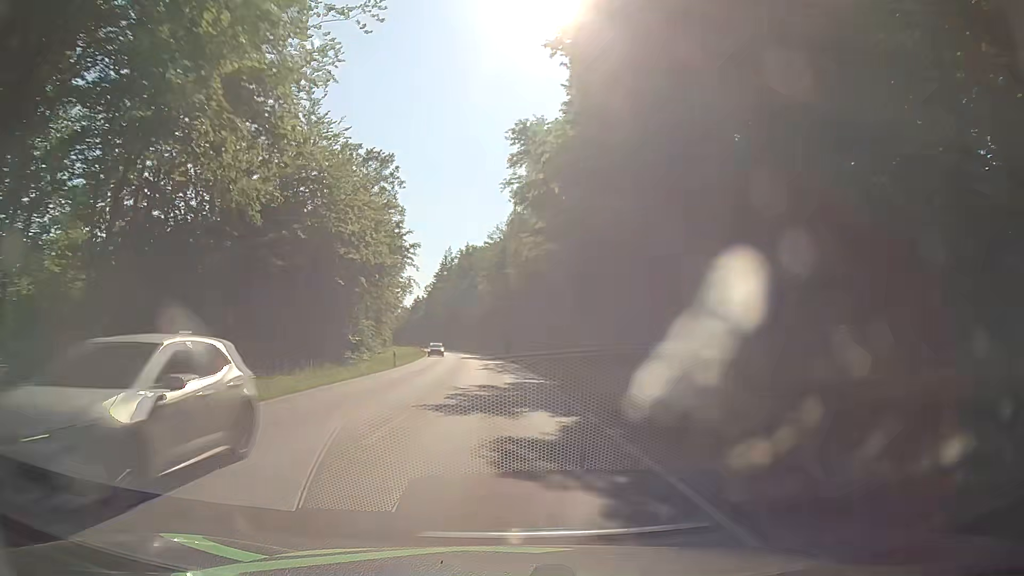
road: secondary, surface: asphalt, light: Day
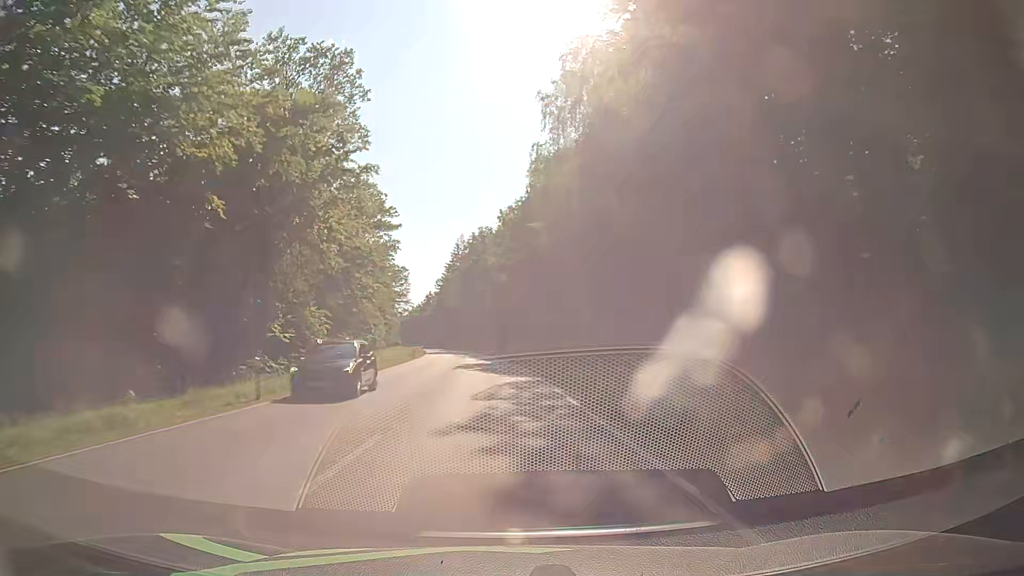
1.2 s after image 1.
(-0.2, +27.1) m; -2°
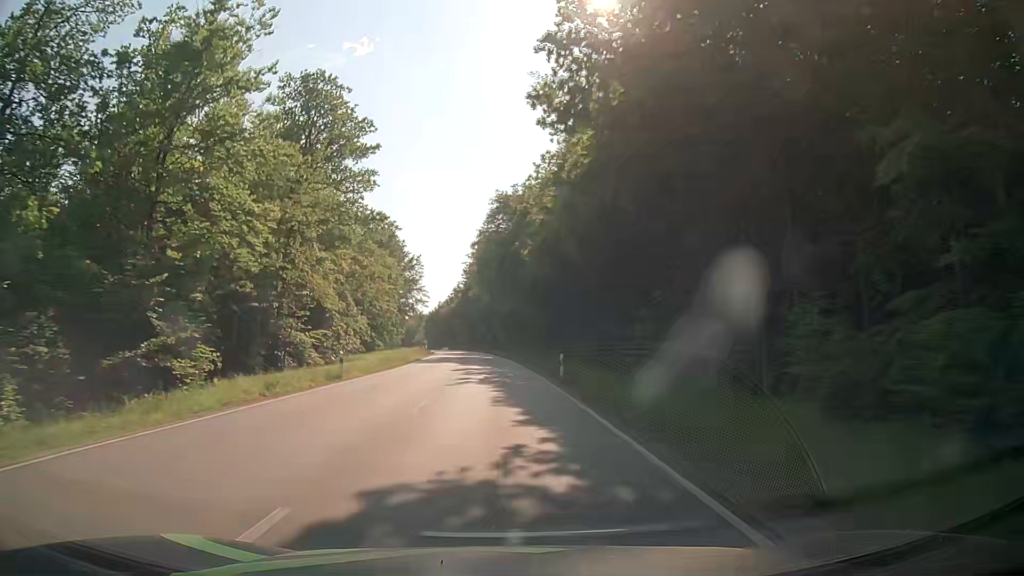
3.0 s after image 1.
(-1.0, +40.7) m; -3°
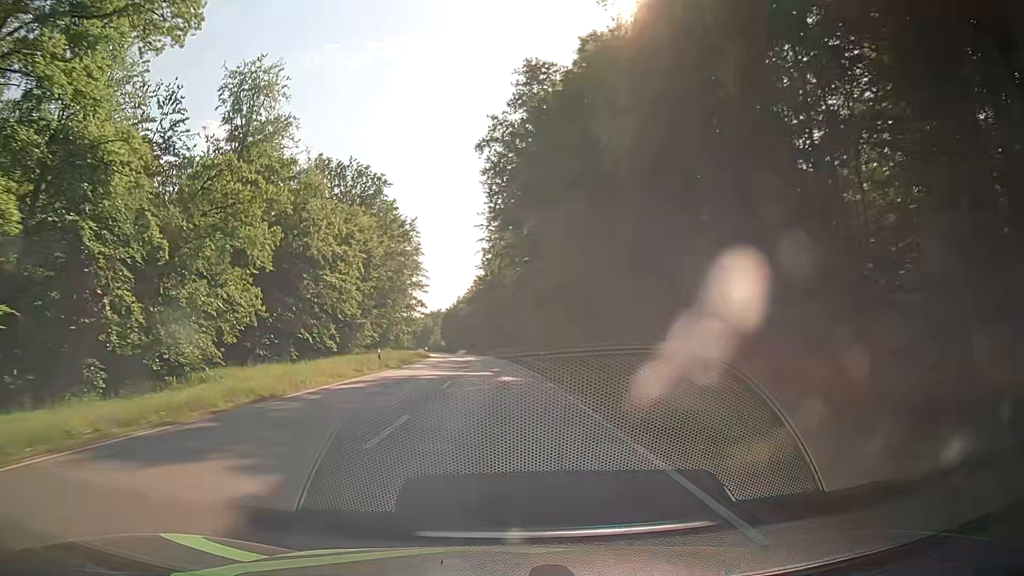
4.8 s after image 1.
(-0.8, +40.6) m; -3°
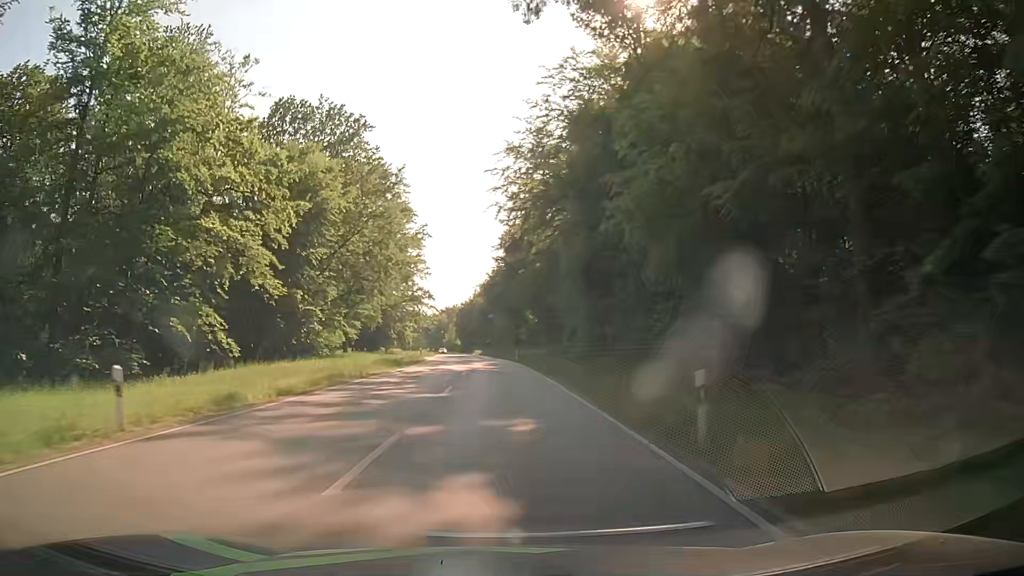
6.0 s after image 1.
(-0.3, +26.7) m; -2°
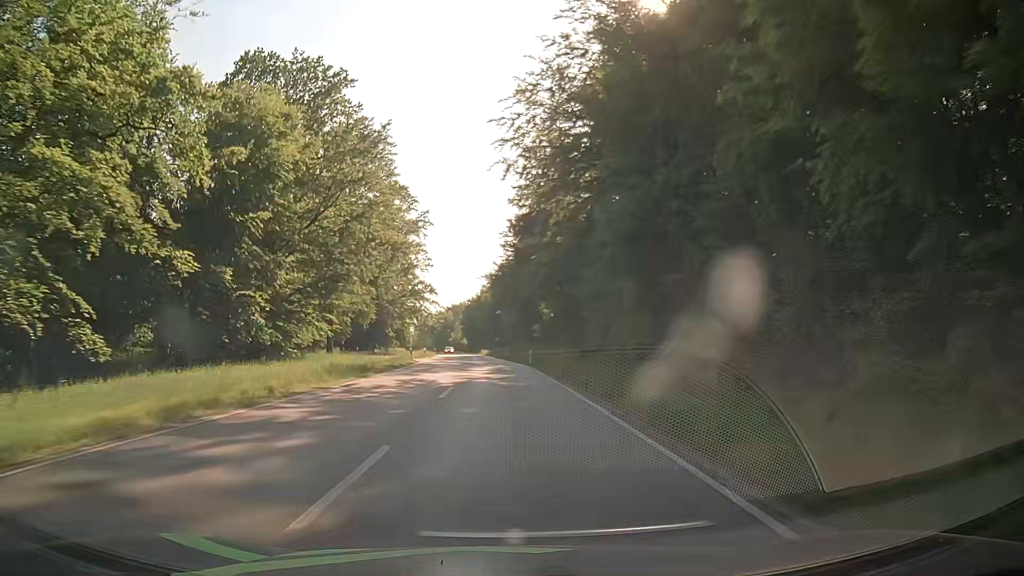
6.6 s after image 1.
(-0.1, +13.2) m; -1°
